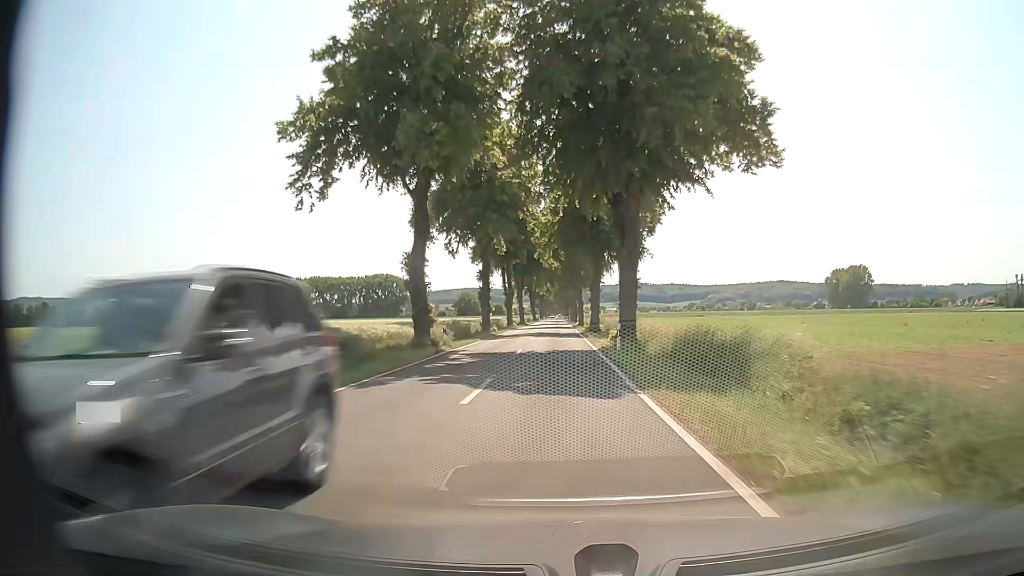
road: tertiary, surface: asphalt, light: Day
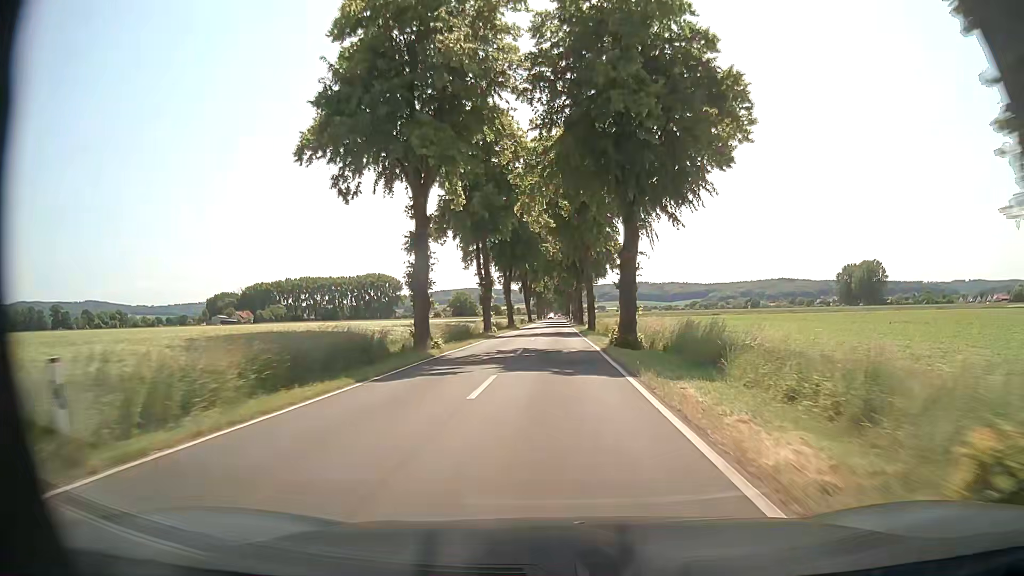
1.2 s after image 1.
(+0.1, +23.8) m; 0°
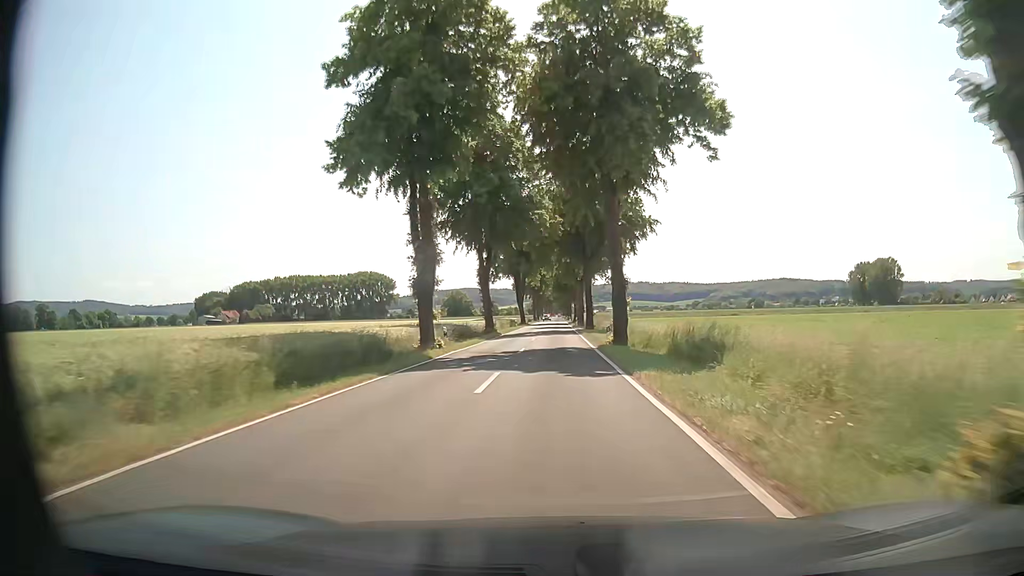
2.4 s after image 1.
(-0.1, +23.7) m; 0°
(0, +10) (0, +20) (0, +30) (0, +40) (0, +50) (0, +60) (0, +70) (0, +80) (0, +90) (0, +100) m
